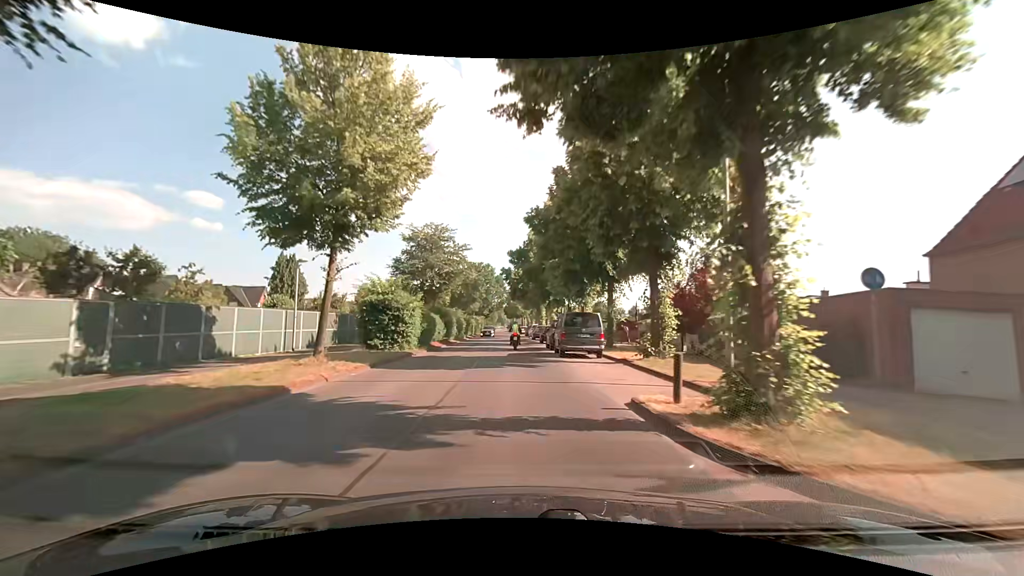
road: tertiary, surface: asphalt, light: Day
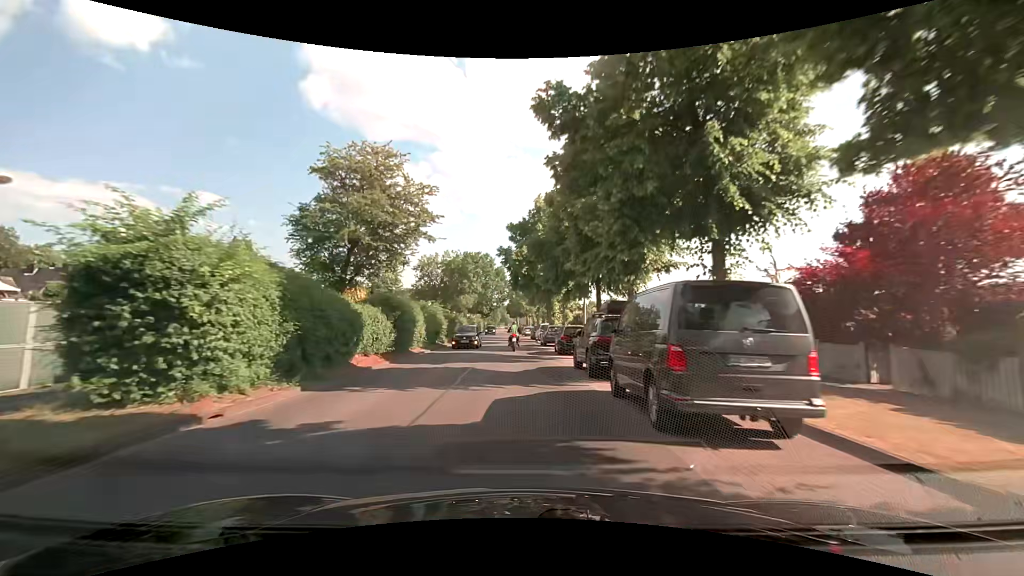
(0.0, +15.2) m; 0°
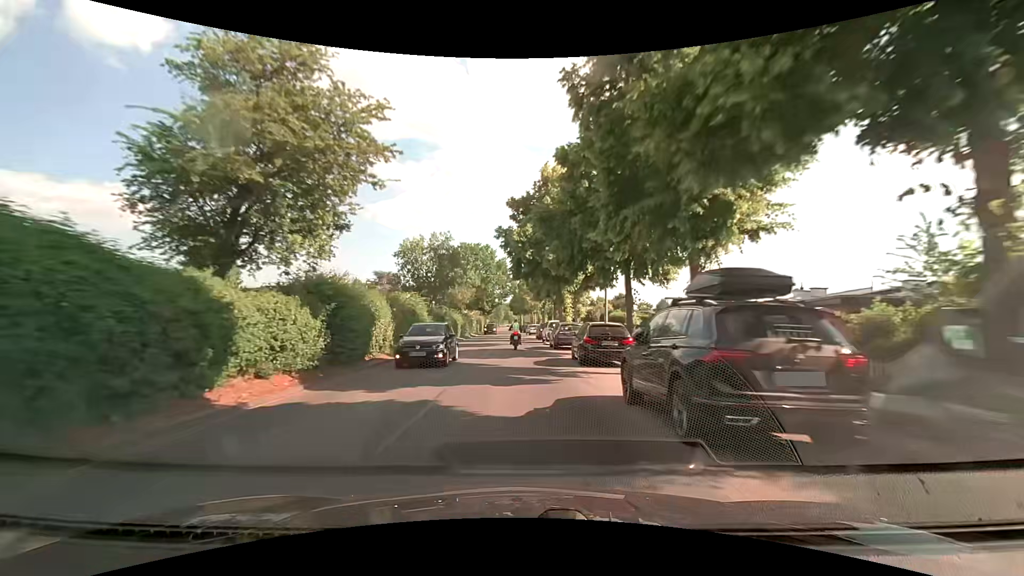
(0.0, +7.6) m; -1°
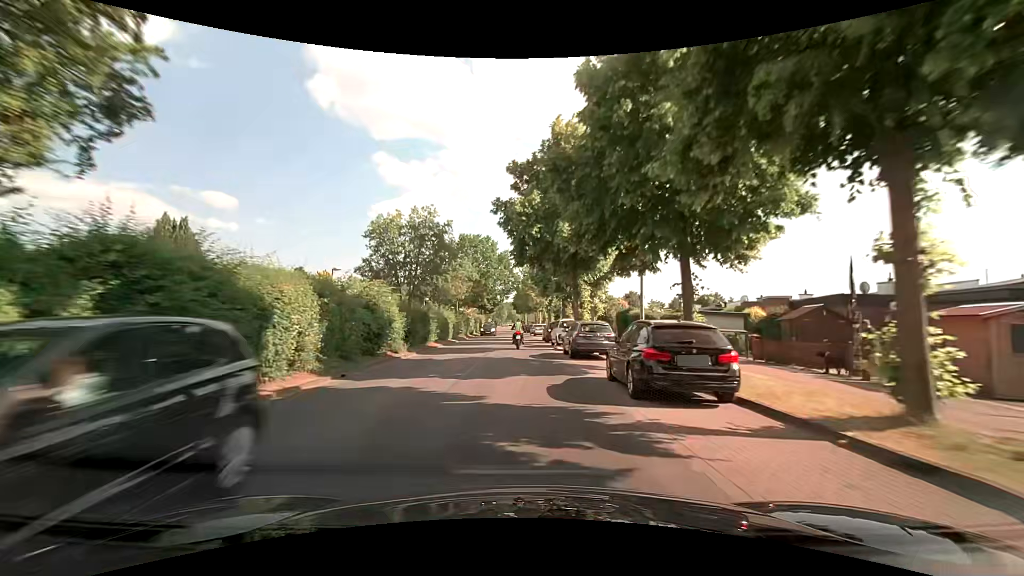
(0.0, +7.6) m; -1°
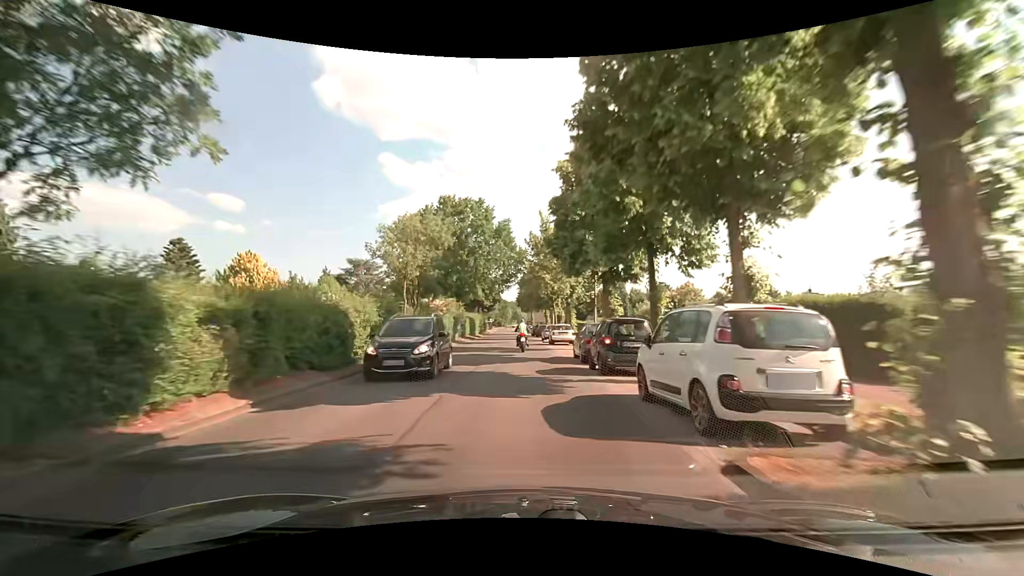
(0.0, +22.5) m; 0°
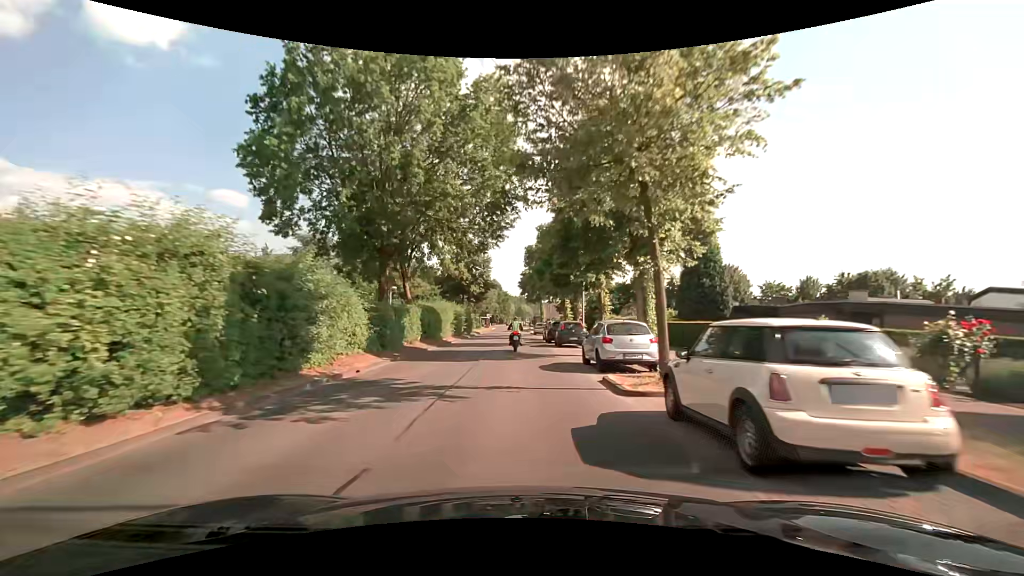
(-0.2, +29.7) m; -1°
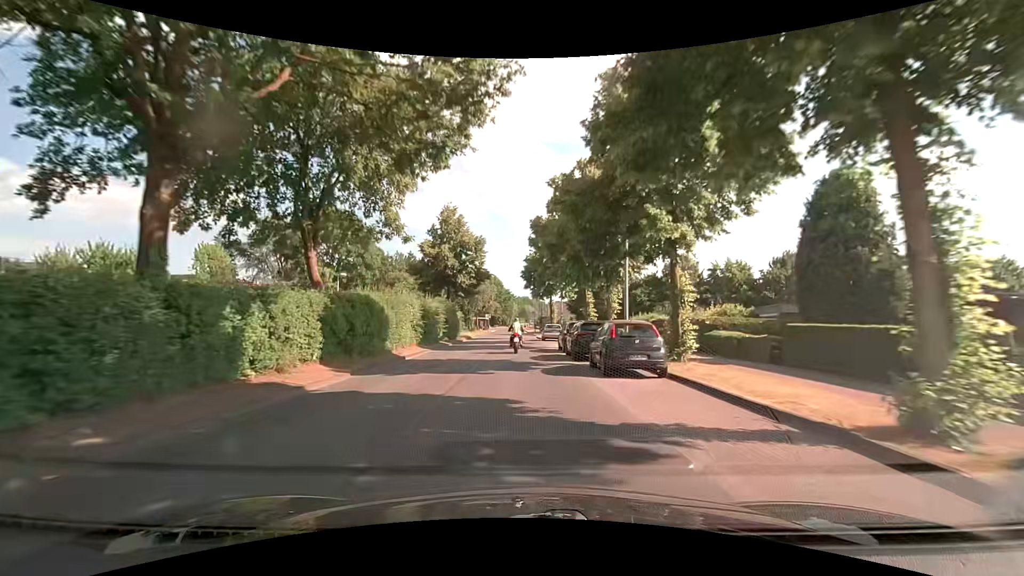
(-0.1, +14.8) m; 0°
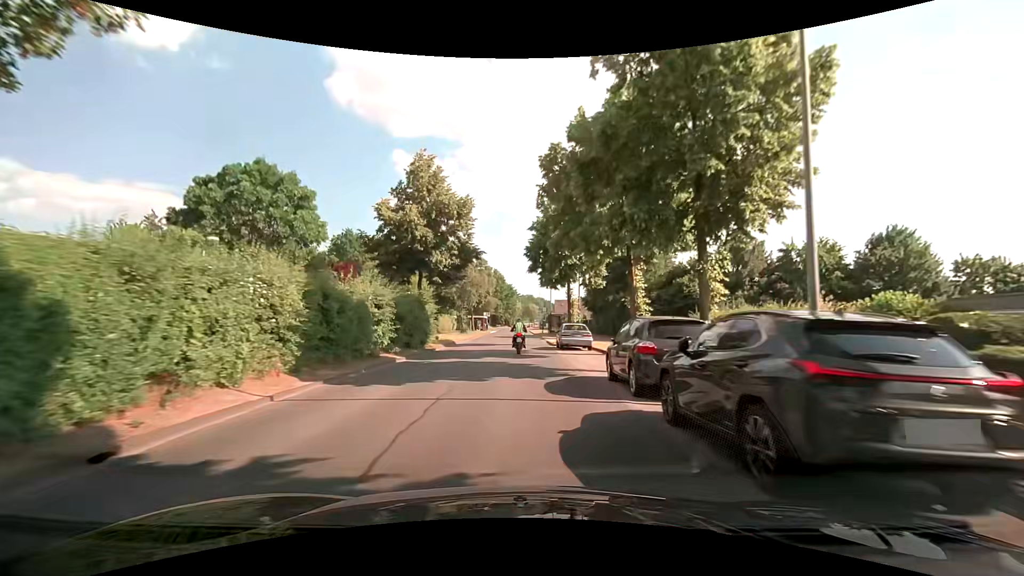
(-0.2, +14.8) m; -1°
(0, +10) (0, +20) (0, +30) (0, +40) (0, +50) (0, +60) (0, +70) (0, +80) (0, +90) (0, +100) m
